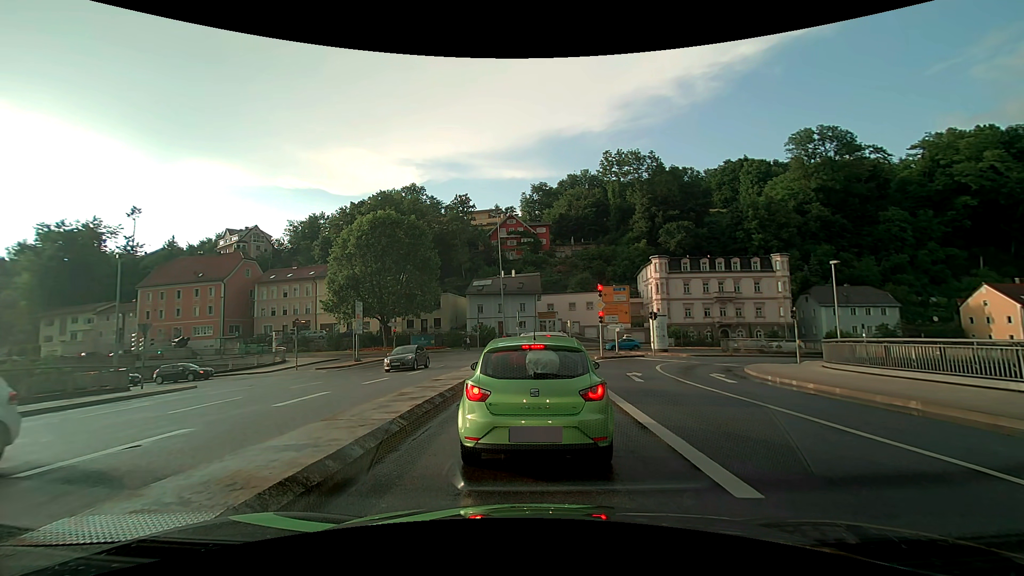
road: primary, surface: asphalt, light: Day
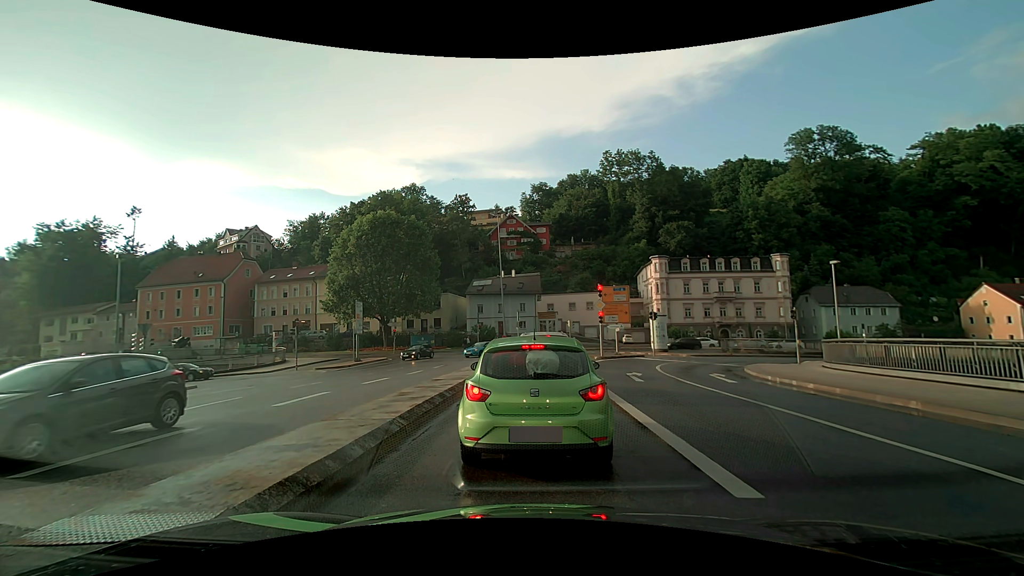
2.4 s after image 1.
(0.0, 0.0) m; 0°
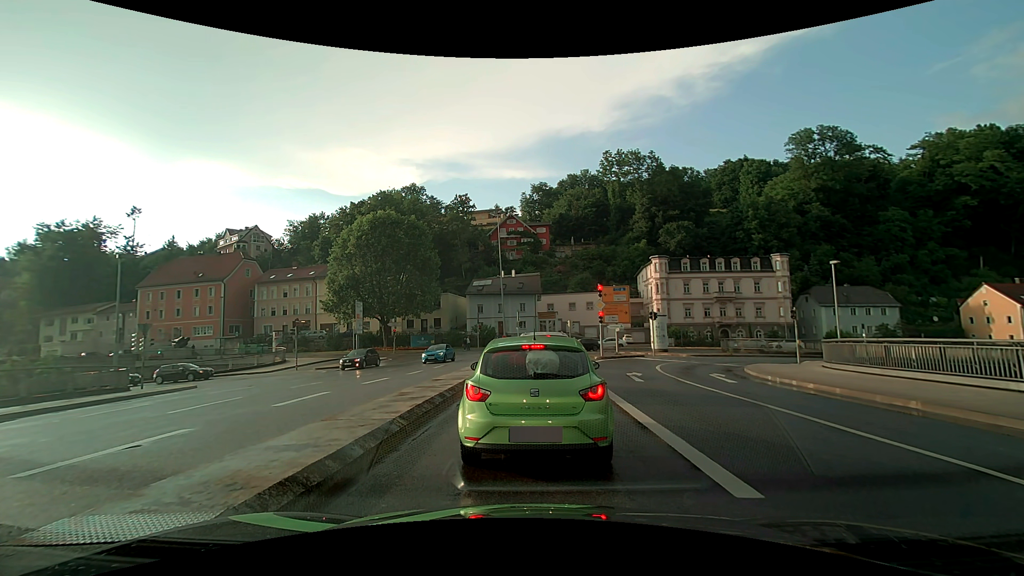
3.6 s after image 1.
(0.0, 0.0) m; 0°
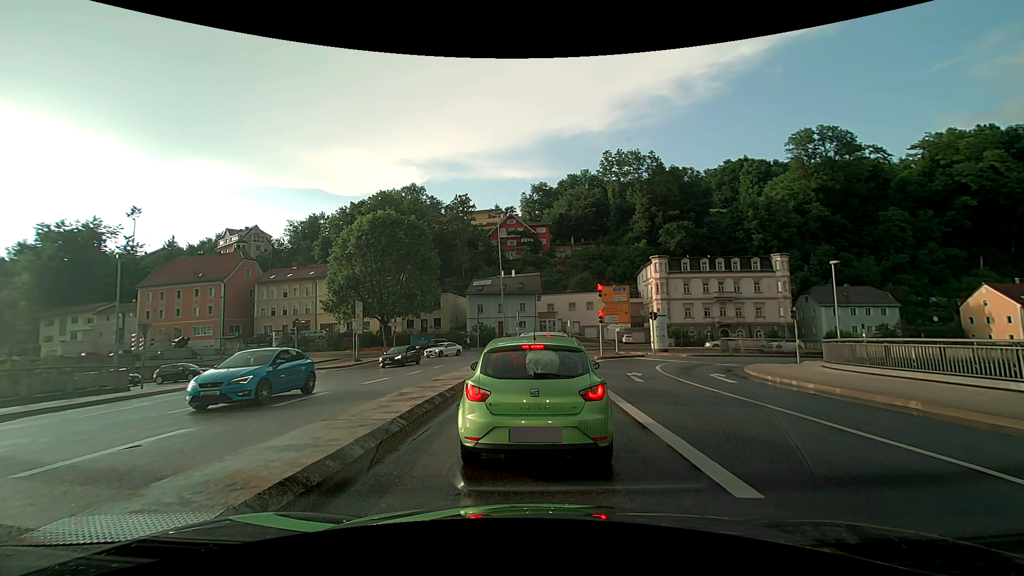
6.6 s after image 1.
(0.0, 0.0) m; 0°
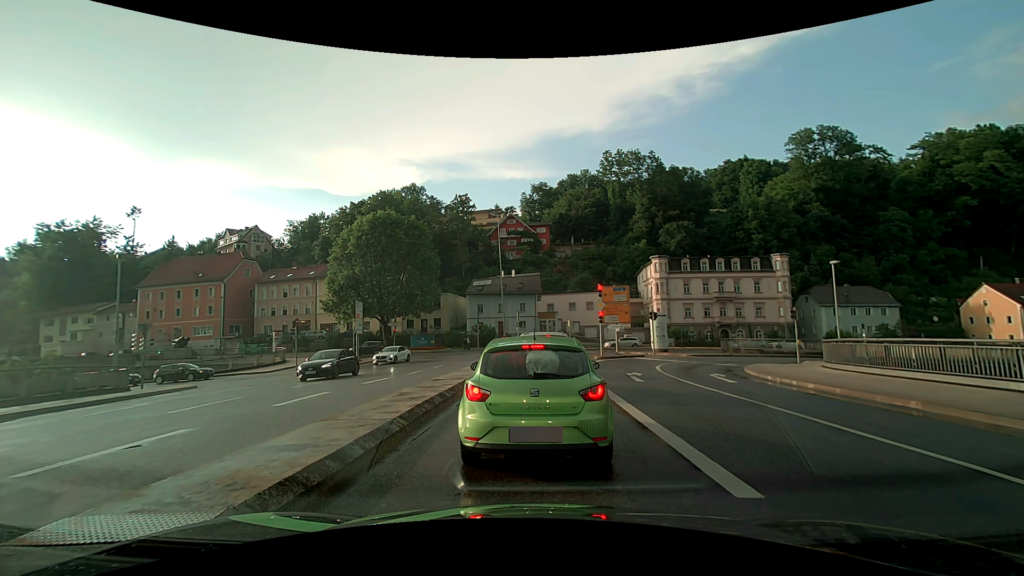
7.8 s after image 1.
(0.0, 0.0) m; 0°
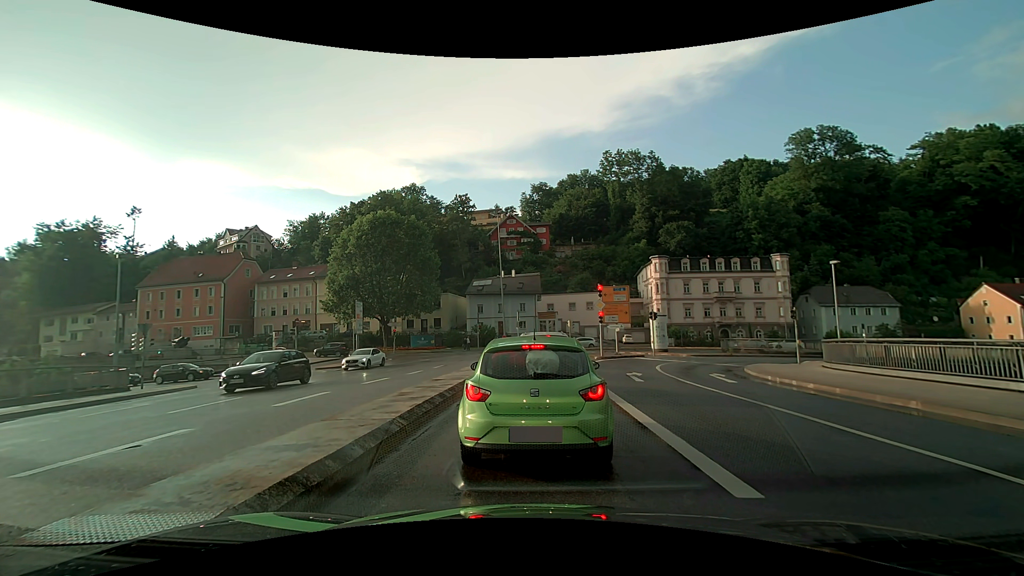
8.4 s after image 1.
(0.0, 0.0) m; 0°
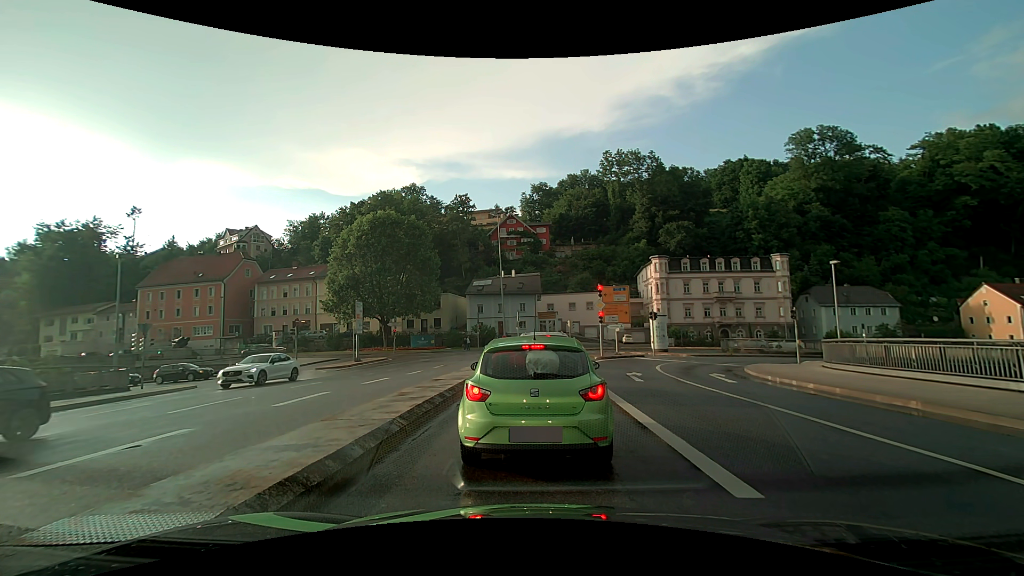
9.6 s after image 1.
(0.0, 0.0) m; 0°
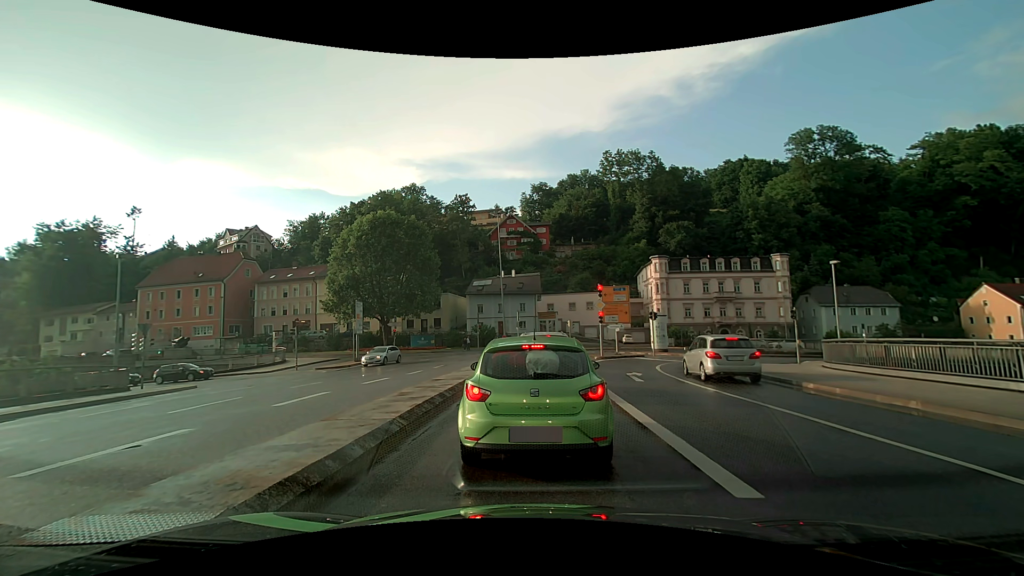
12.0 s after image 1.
(0.0, 0.0) m; 0°
